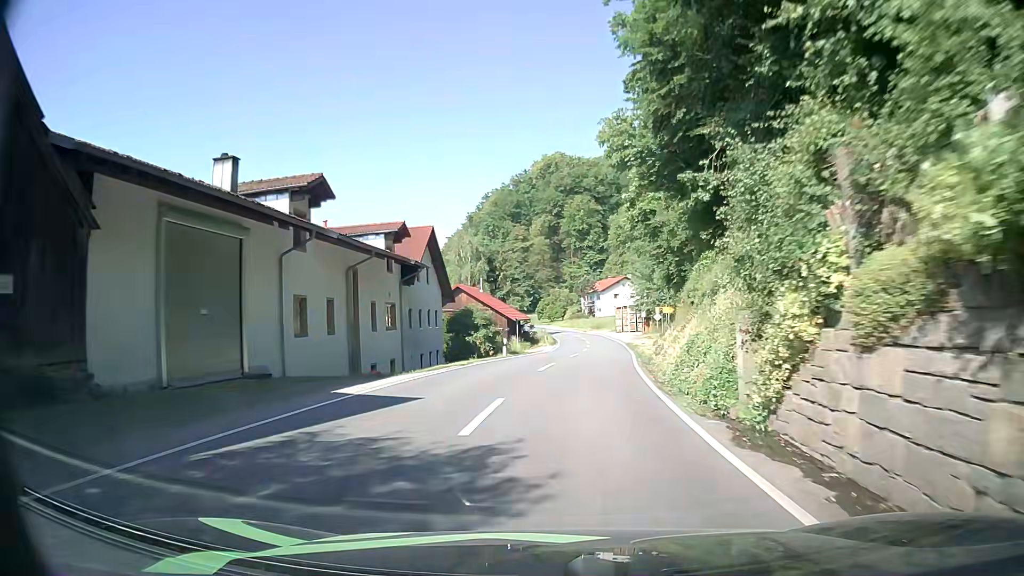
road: secondary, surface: asphalt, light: Day
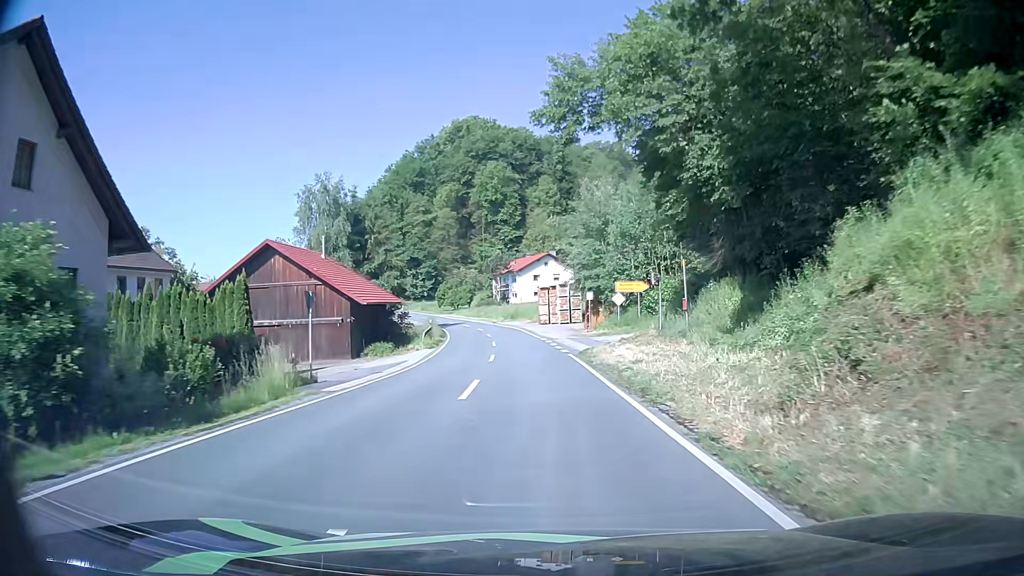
(+2.1, +31.6) m; +7°
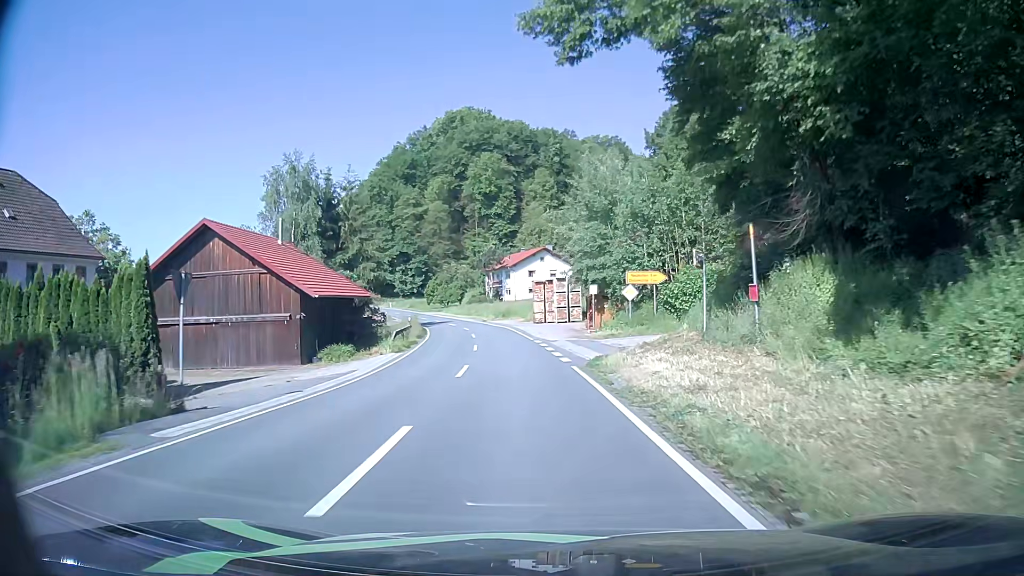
(+0.1, +7.6) m; +1°
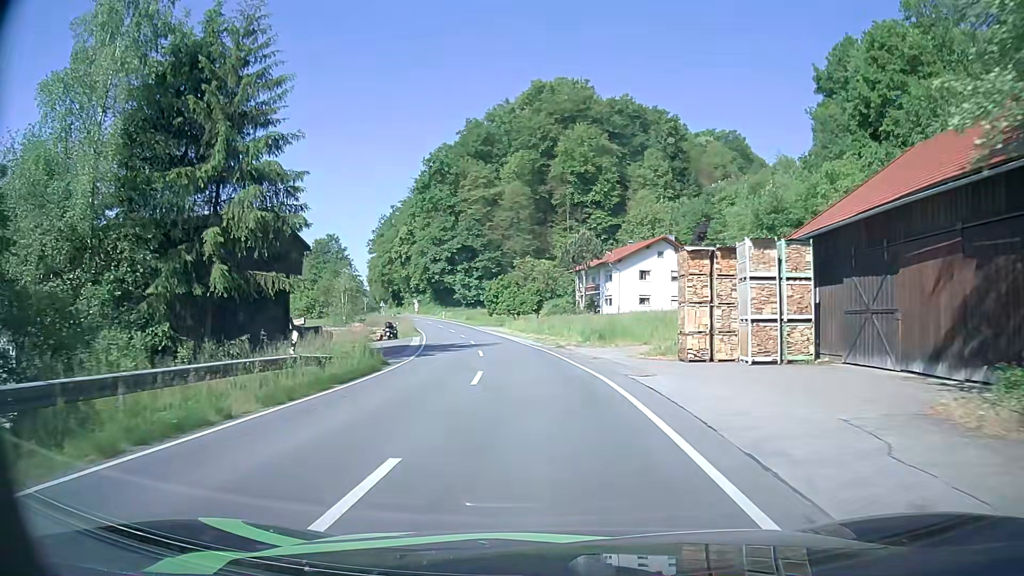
(-2.4, +38.0) m; -8°
